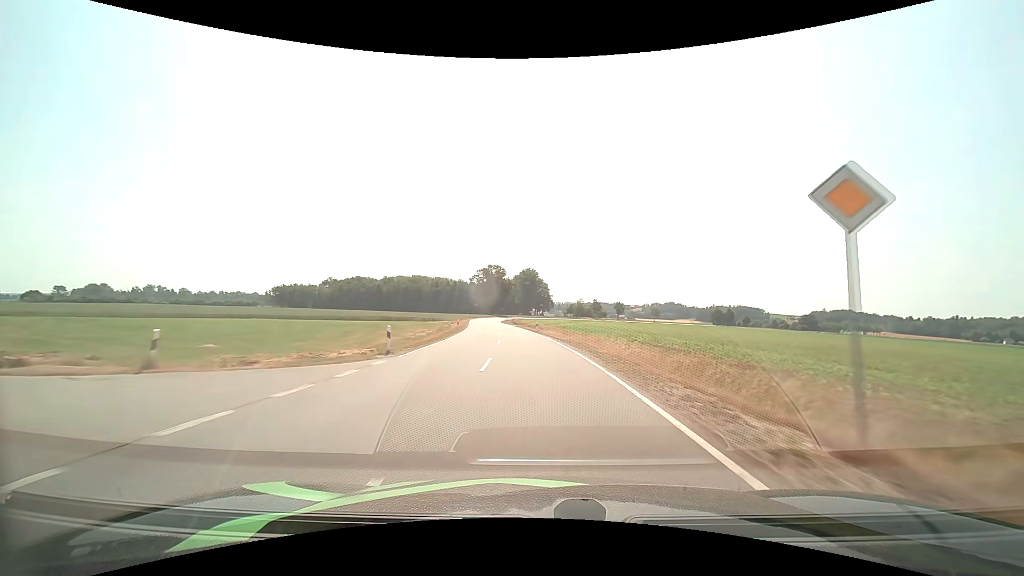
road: tertiary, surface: asphalt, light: Day
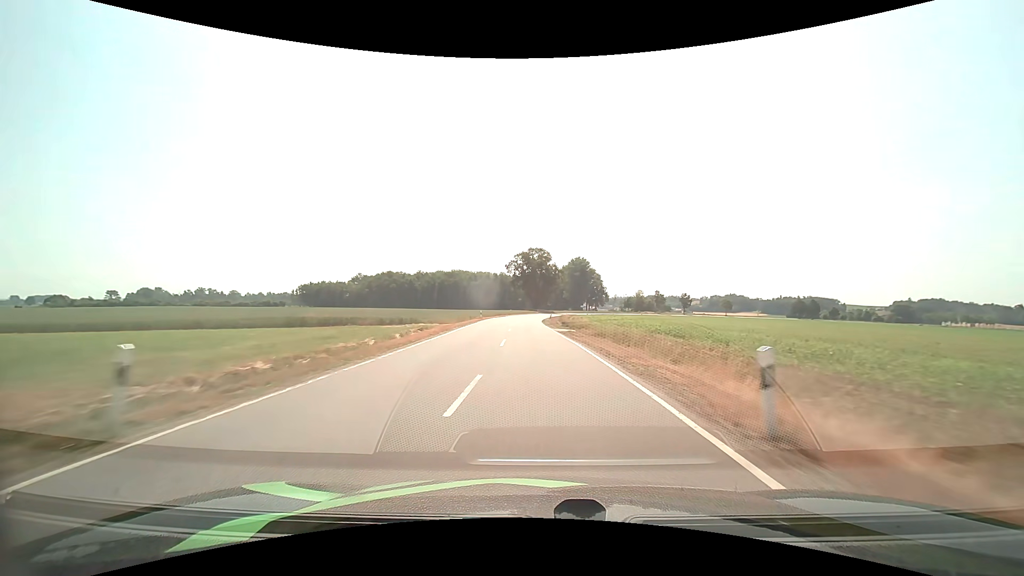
(-1.9, +42.5) m; -5°
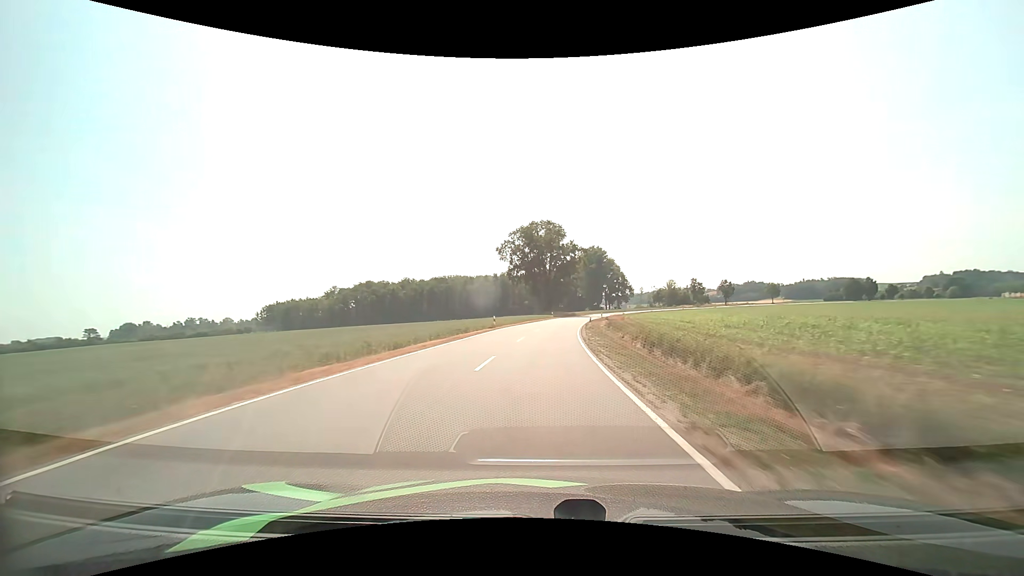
(-1.1, +55.4) m; -1°
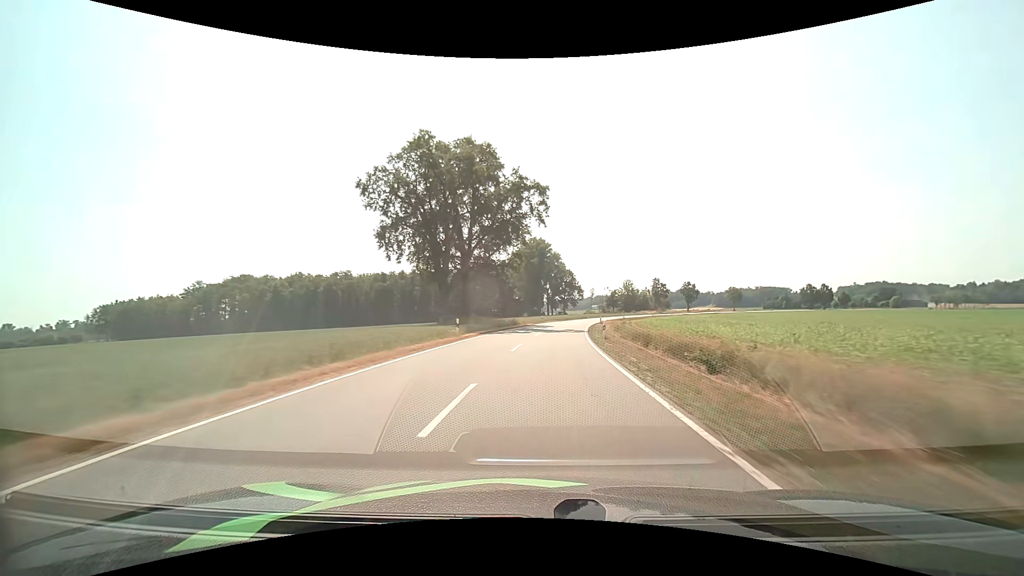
(+2.7, +54.5) m; +7°
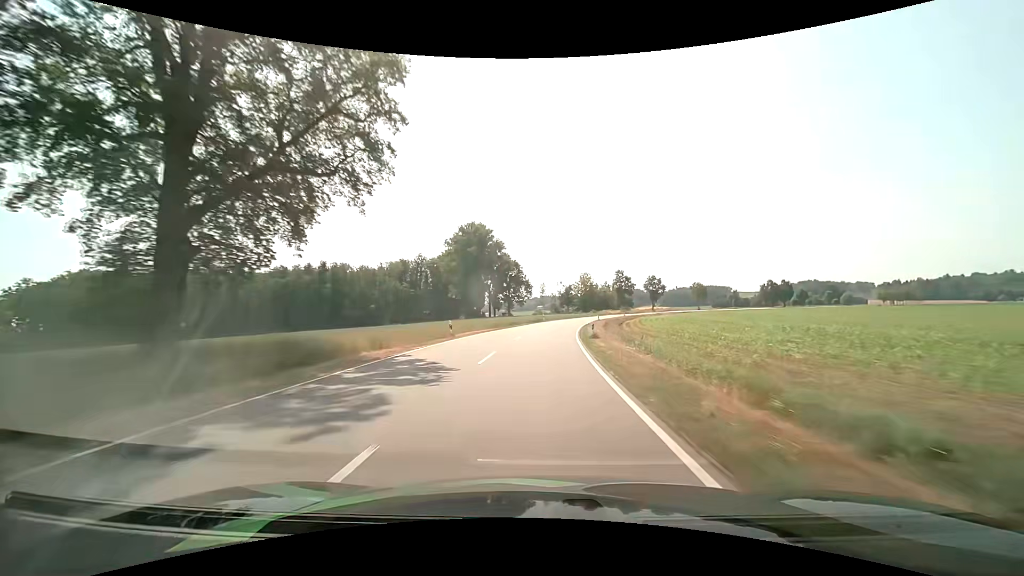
(+2.5, +40.4) m; +6°
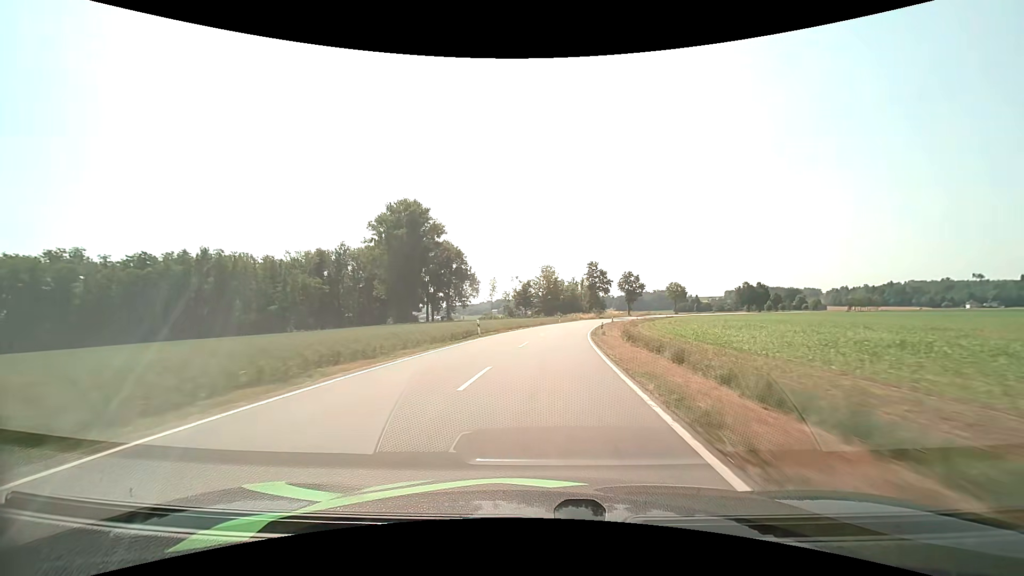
(+1.6, +40.5) m; +5°
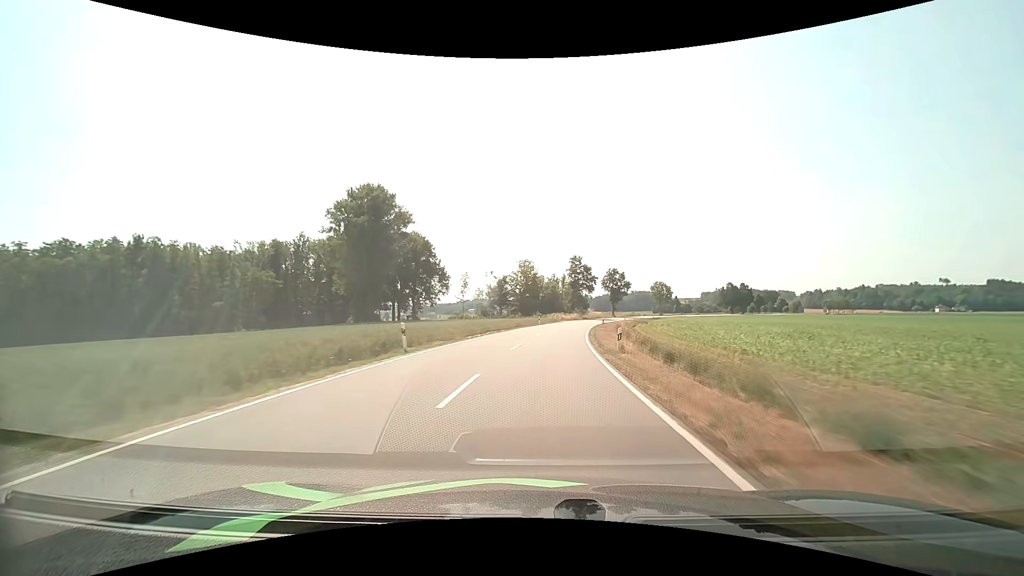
(+0.3, +13.6) m; +2°
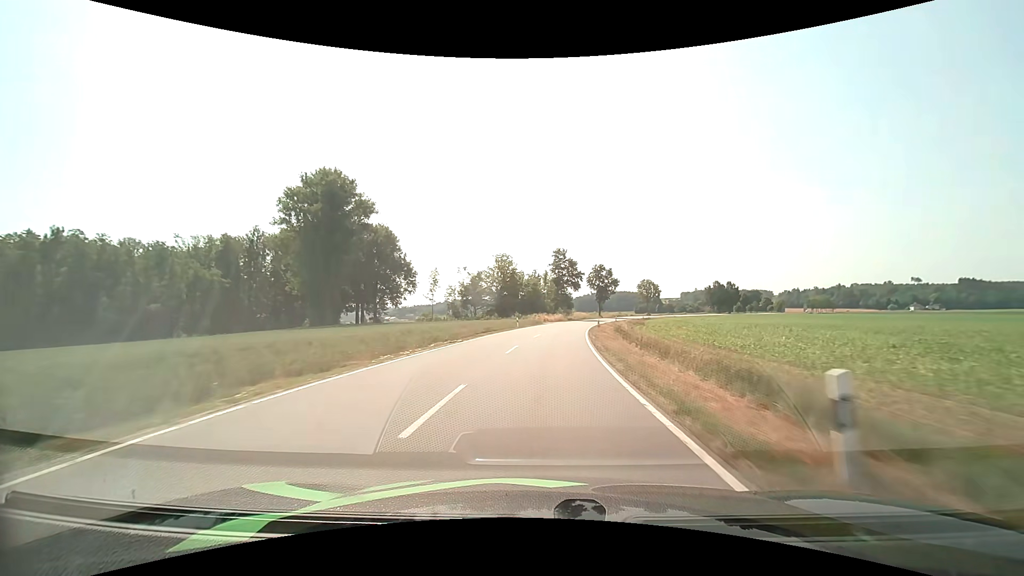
(+0.4, +13.7) m; +3°
(0, +10) (+1, +20) (+1, +30) (+2, +40) (+3, +50) (+5, +60) (+6, +70) (+8, +79) (+11, +89) (+13, +99) m
